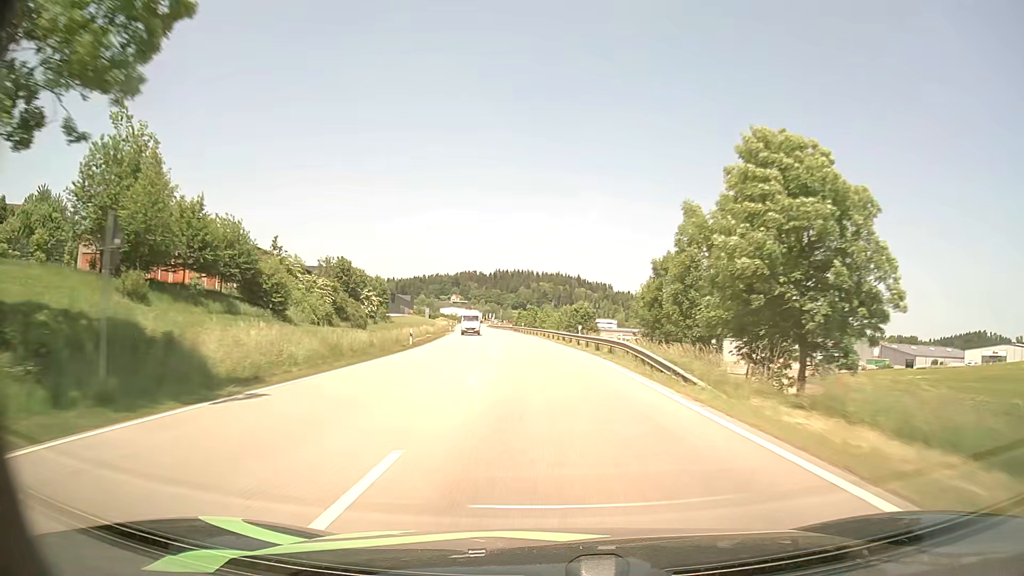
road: primary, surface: asphalt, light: Day
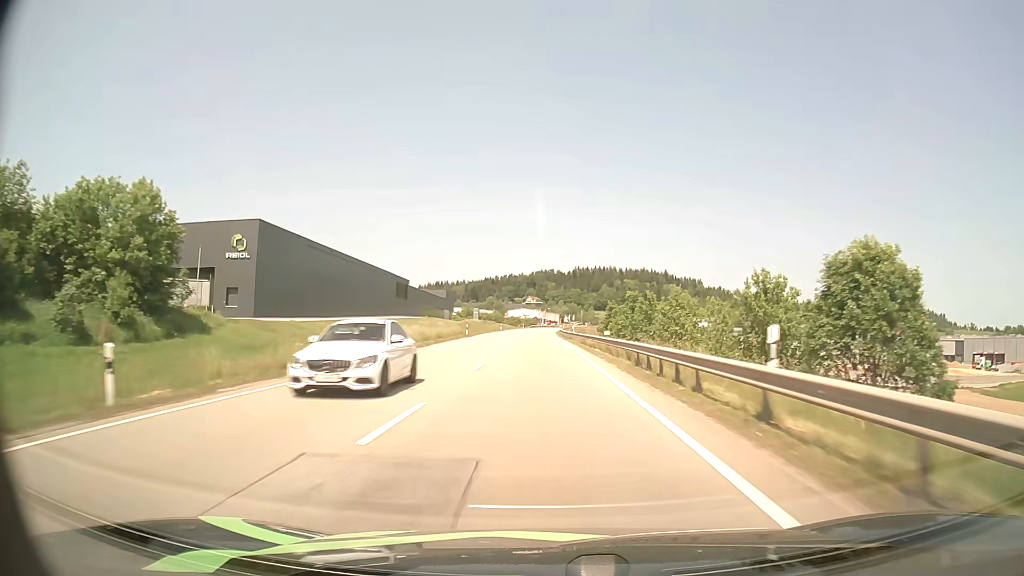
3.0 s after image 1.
(-4.9, +83.4) m; -7°
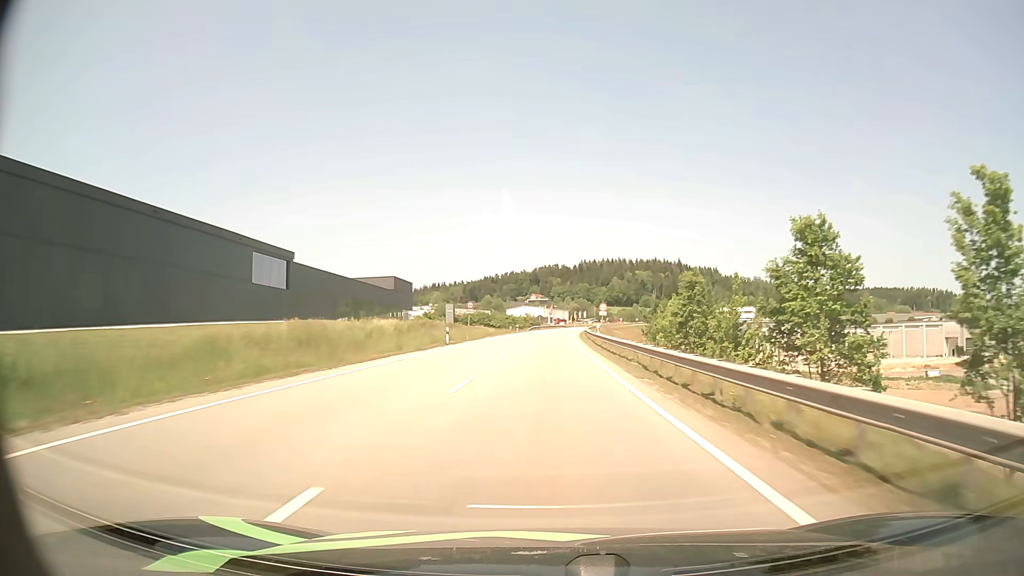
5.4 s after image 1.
(-1.1, +66.3) m; -1°
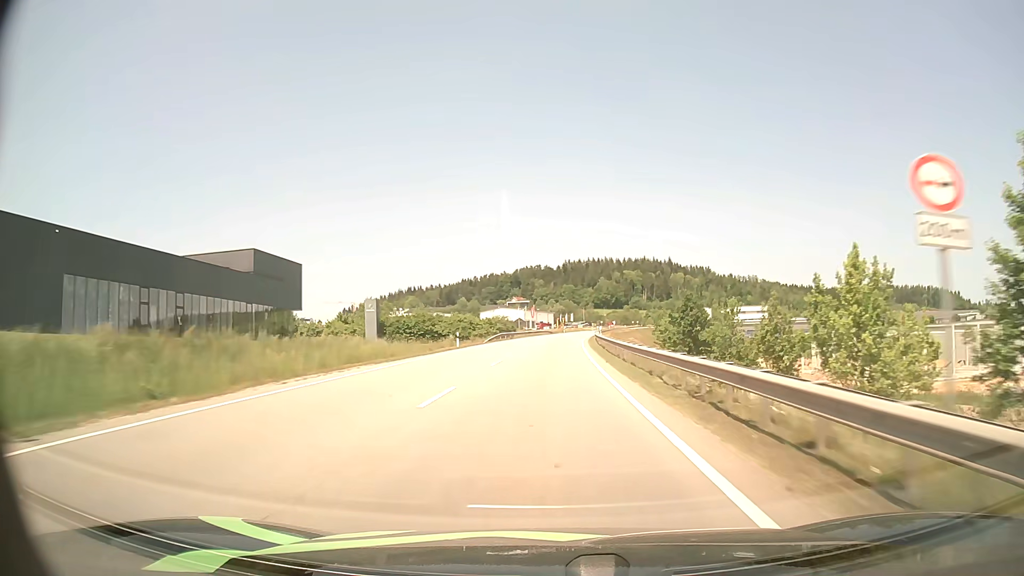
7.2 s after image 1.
(+0.5, +49.8) m; +1°
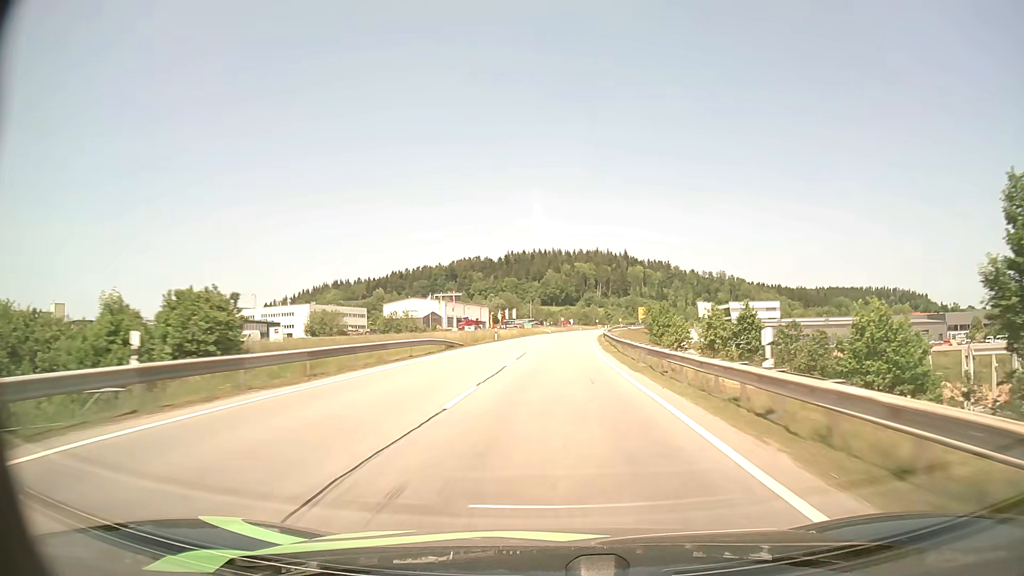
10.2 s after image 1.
(+2.6, +84.0) m; +5°
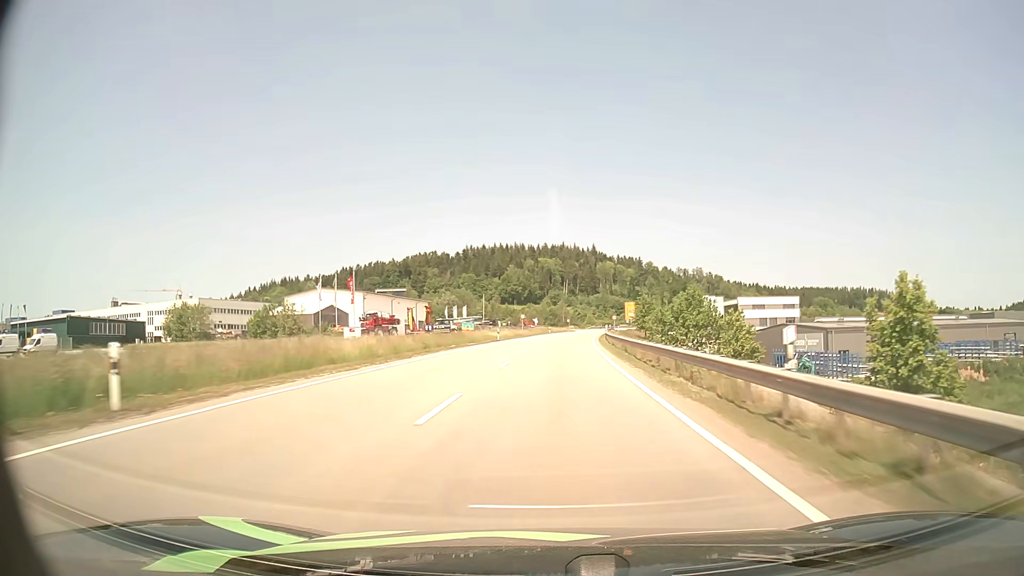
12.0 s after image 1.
(+1.4, +50.4) m; +3°
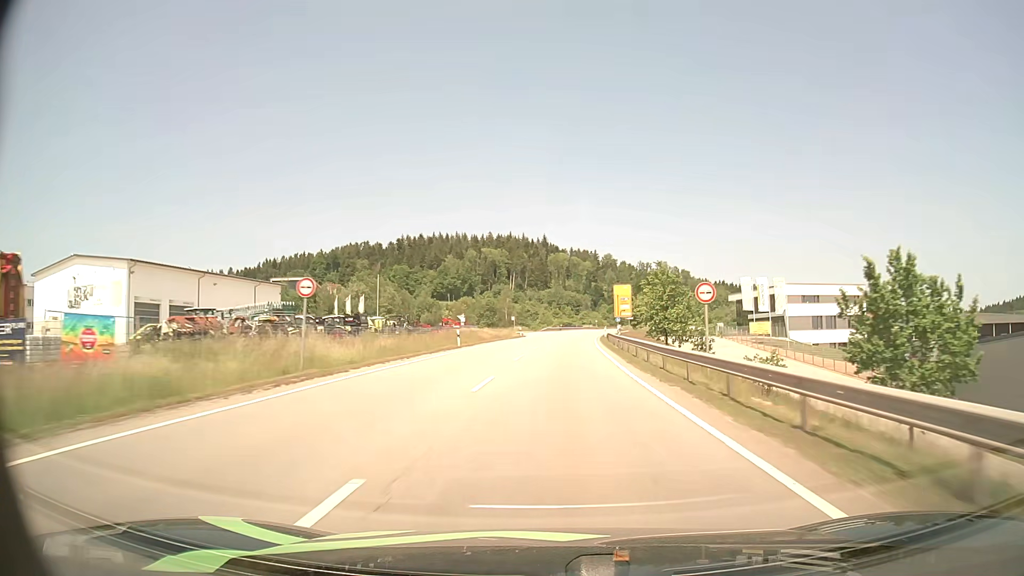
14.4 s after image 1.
(+2.4, +67.4) m; +4°
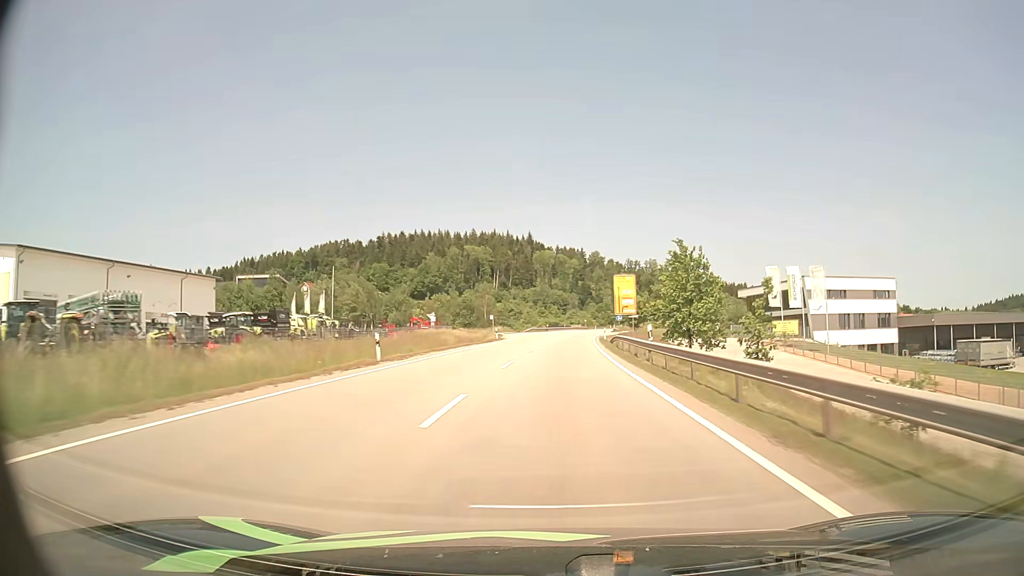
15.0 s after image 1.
(+0.2, +17.0) m; +1°
(0, +10) (0, +20) (+1, +30) (+1, +40) (+1, +50) (+2, +60) (+3, +70) (+4, +80) (+5, +90) (+6, +100) m
